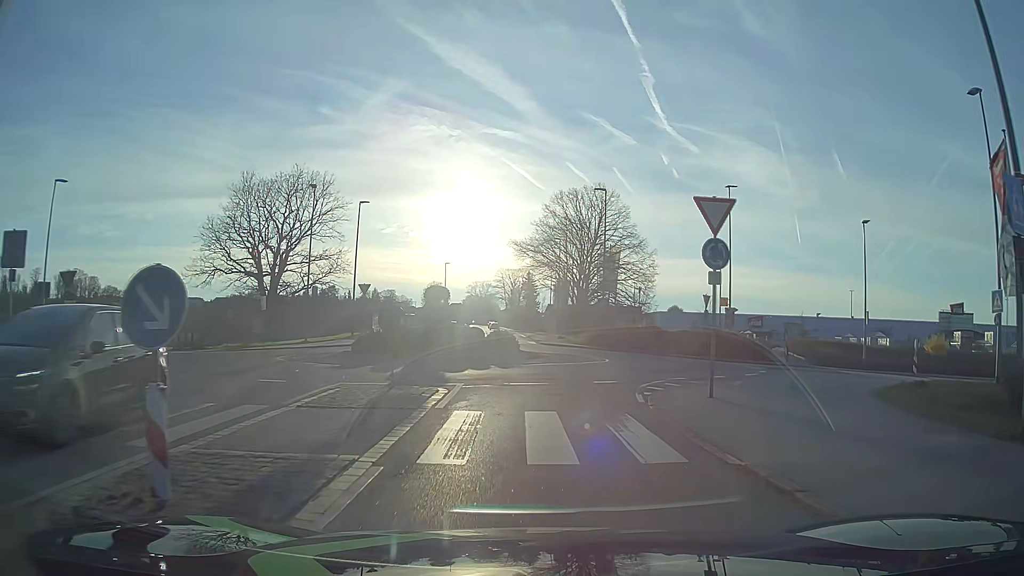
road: tertiary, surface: asphalt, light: Day
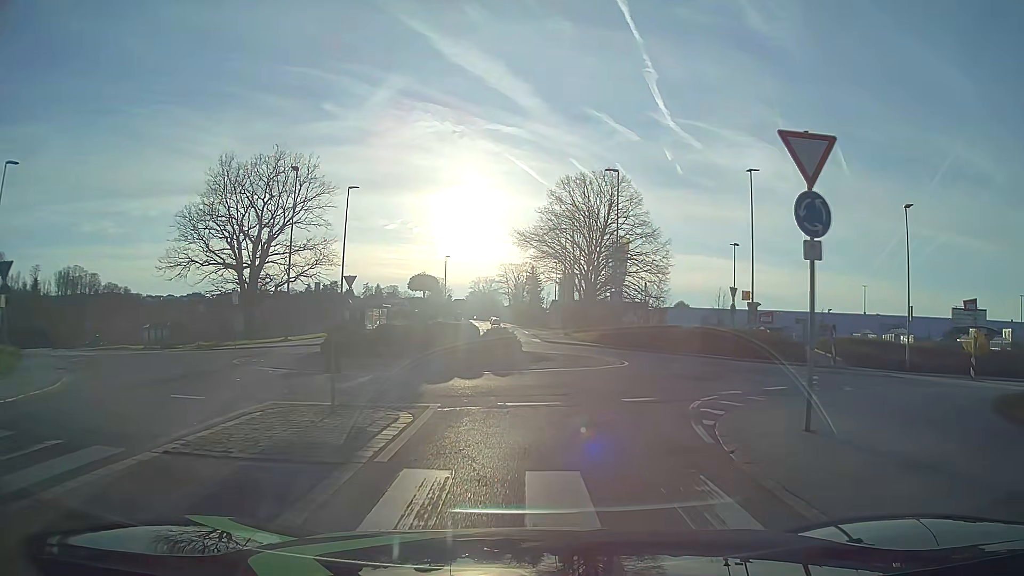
(-0.1, +4.4) m; -1°
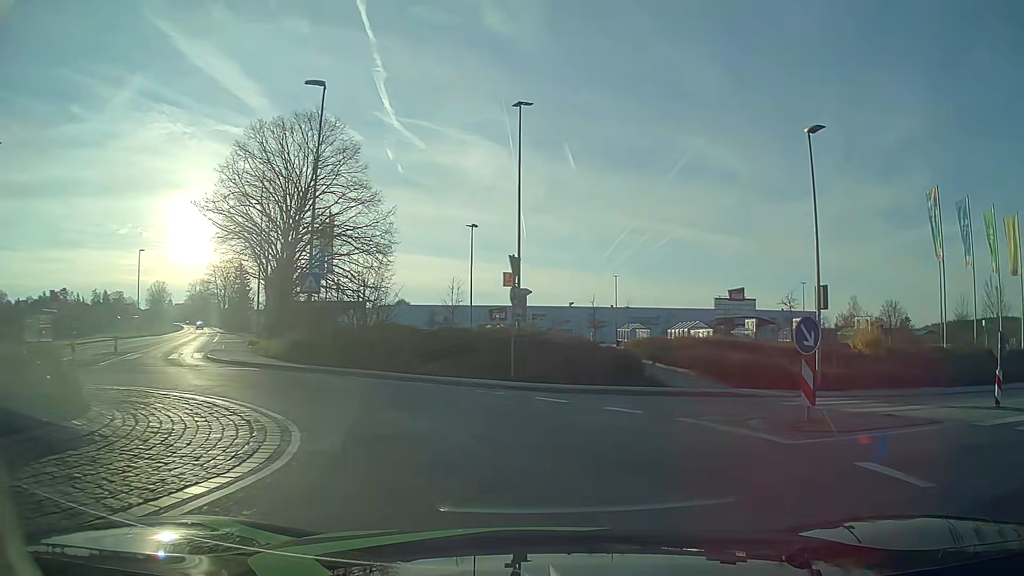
(+2.0, +14.6) m; +25°
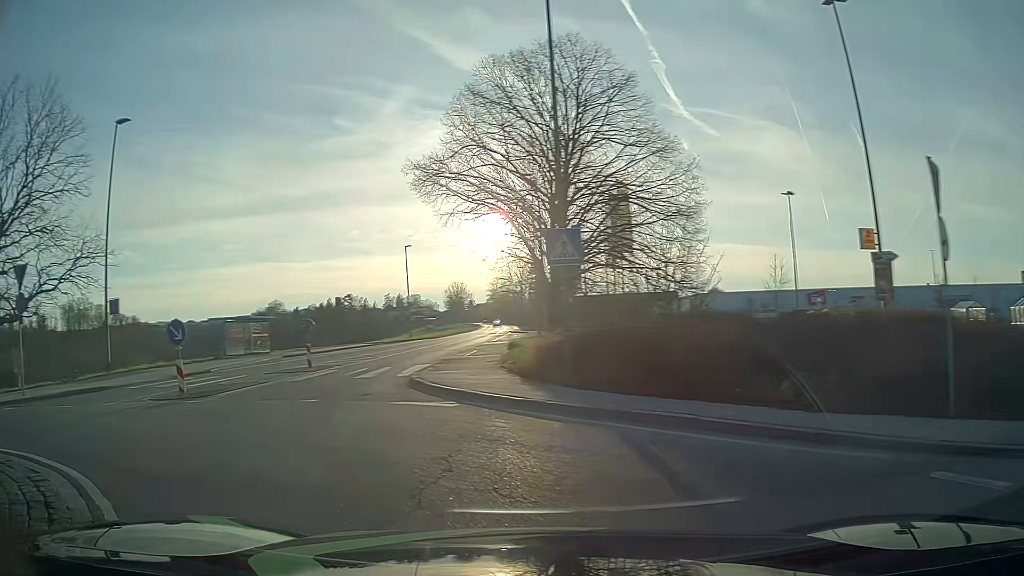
(-1.5, +9.7) m; -28°
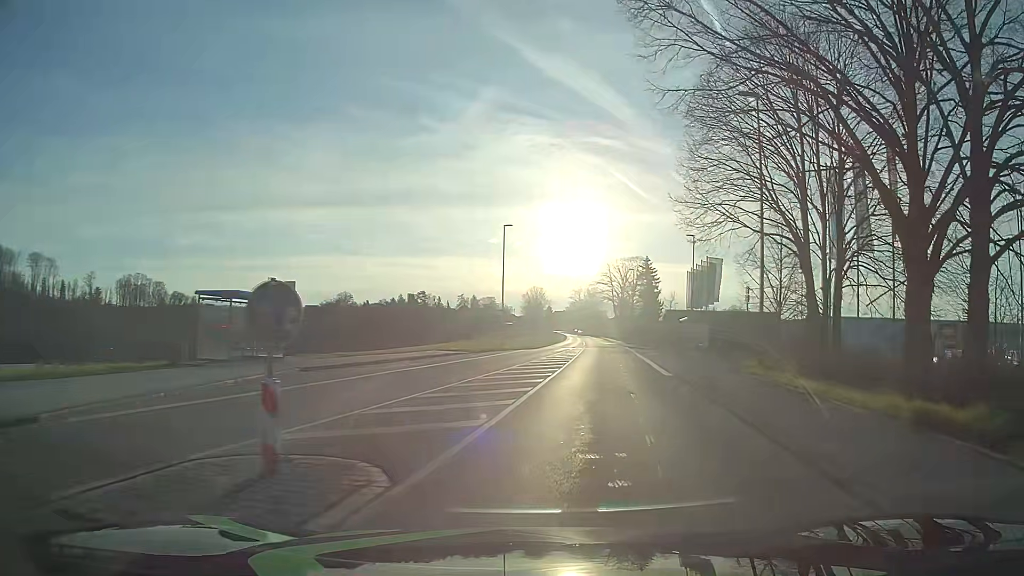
(-4.7, +17.9) m; -6°
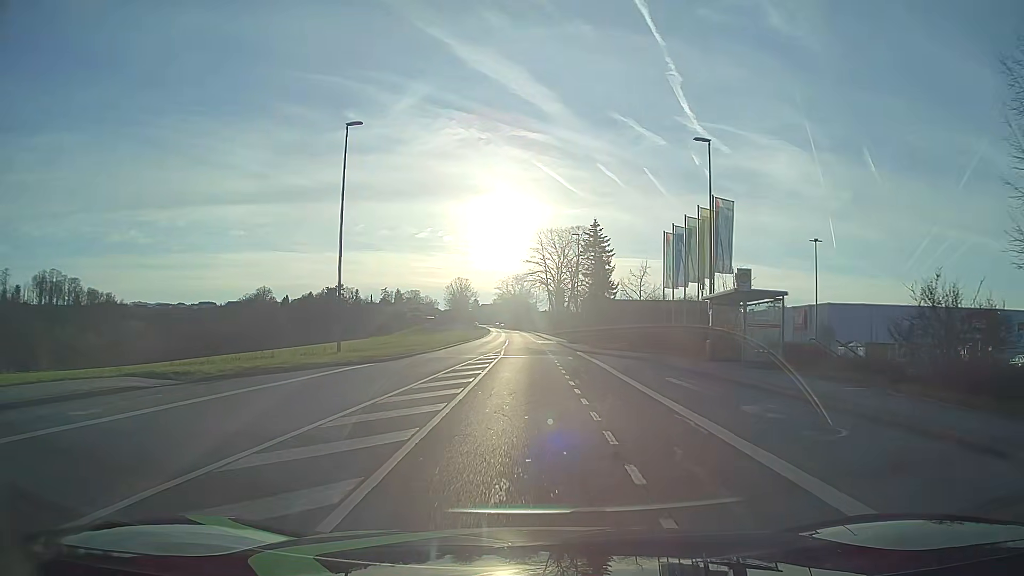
(+3.0, +28.7) m; +7°
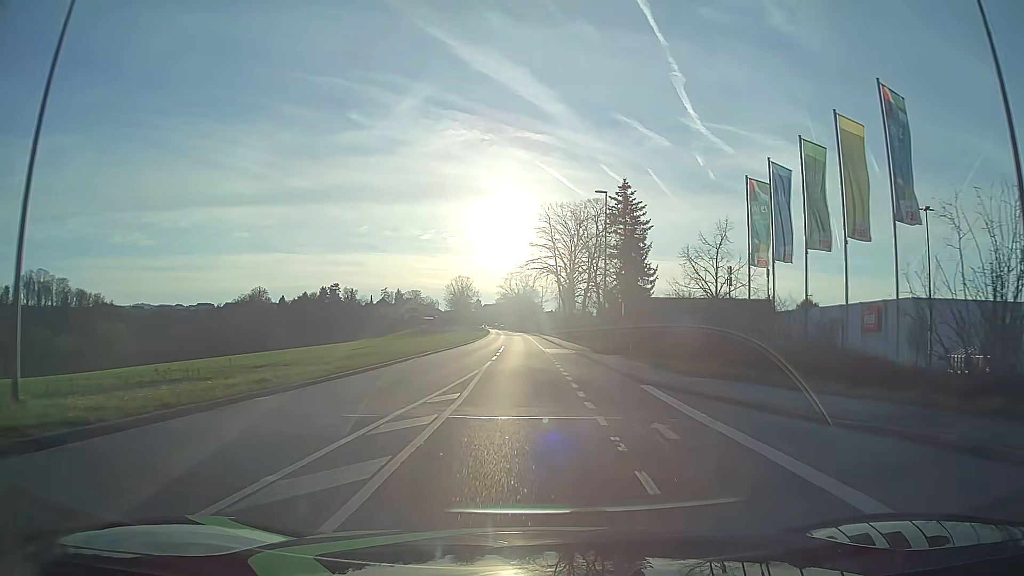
(-0.2, +20.4) m; -1°
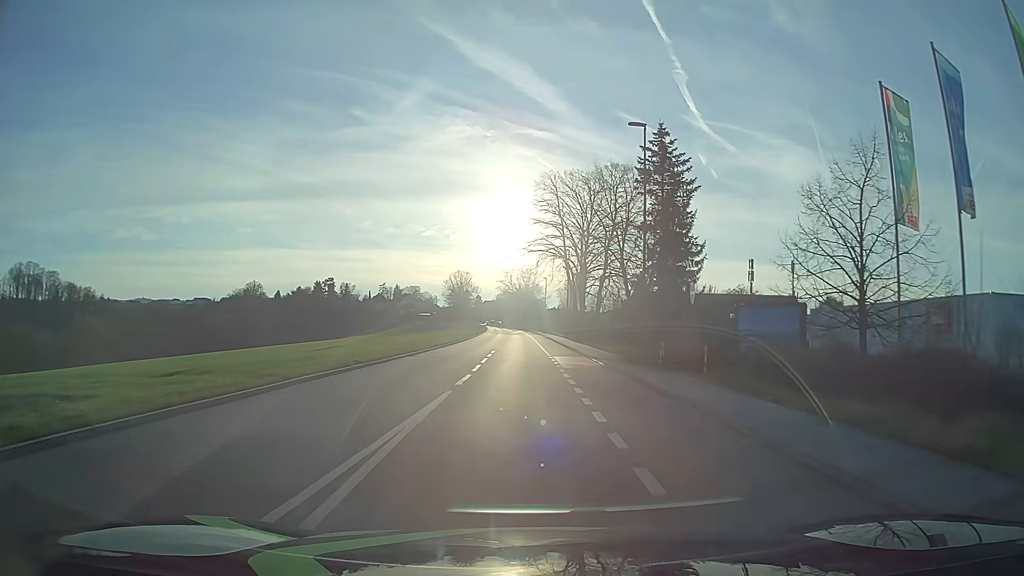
(-0.1, +14.2) m; -1°
(0, +10) (0, +20) (0, +30) (0, +40) (0, +50) (0, +60) (-1, +70) (-1, +80) (-1, +90) (-2, +100) m
